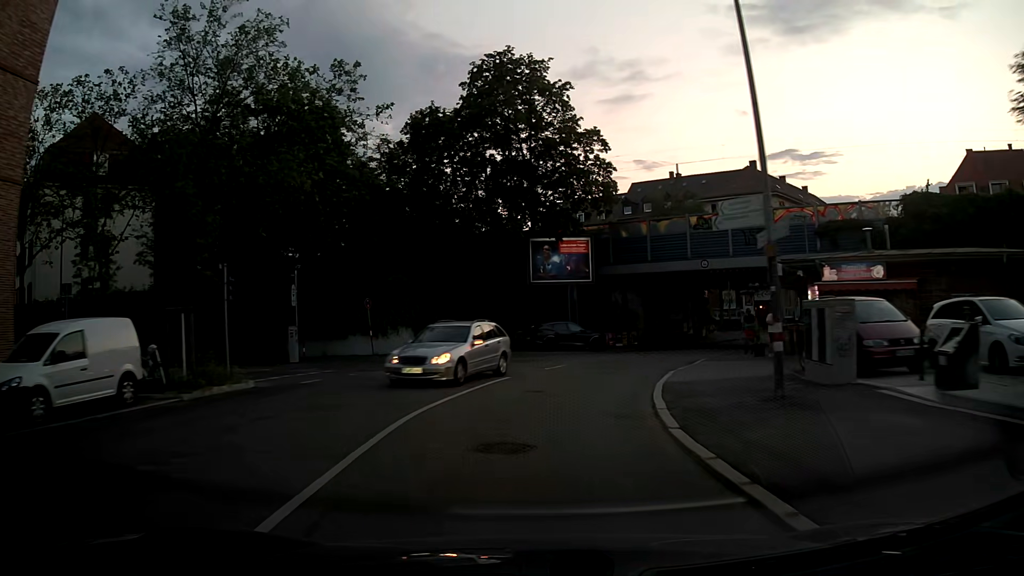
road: tertiary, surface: asphalt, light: Sunrise
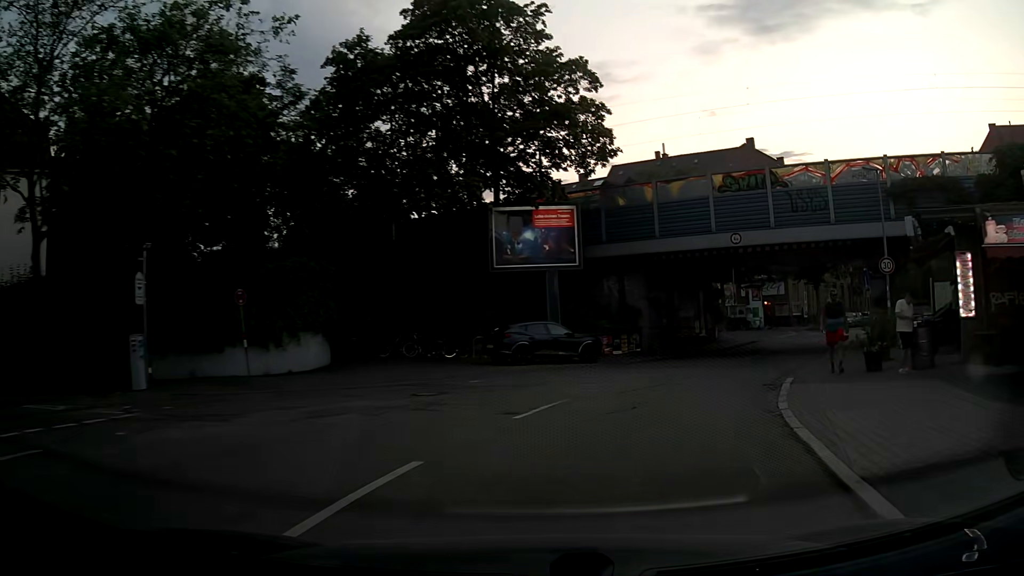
(+0.2, +10.8) m; +3°
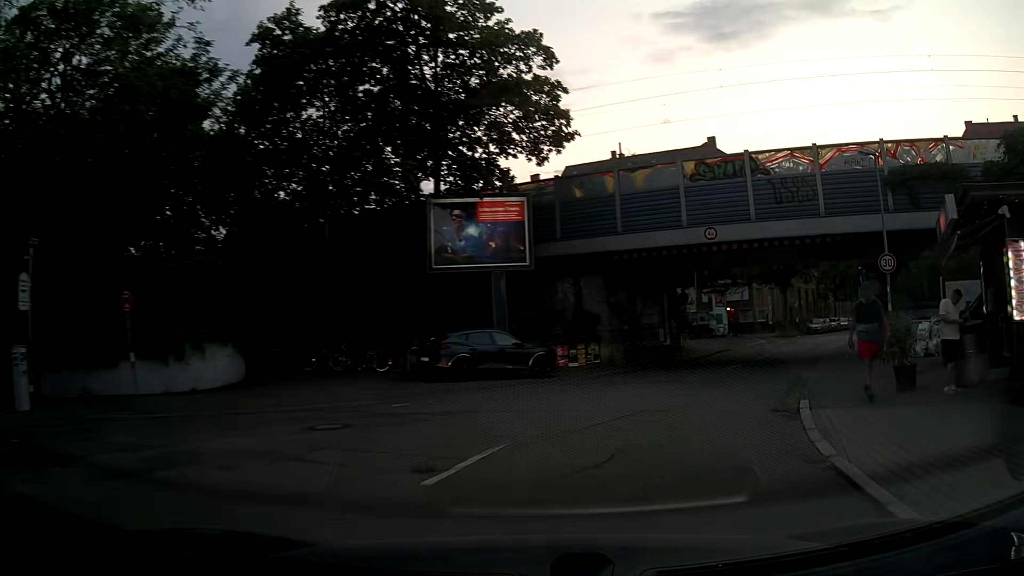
(+0.1, +3.6) m; +3°
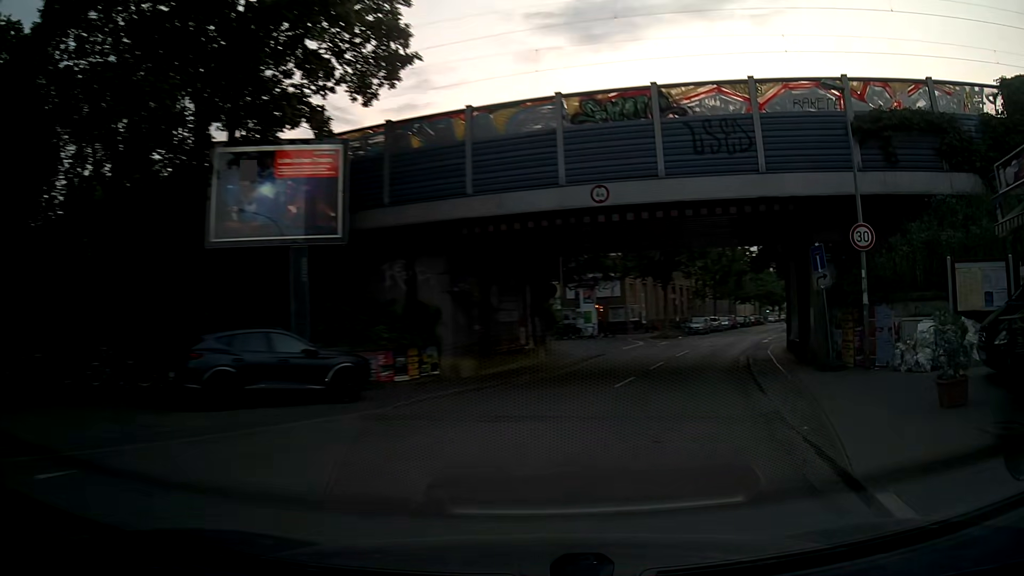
(+0.6, +7.1) m; +11°
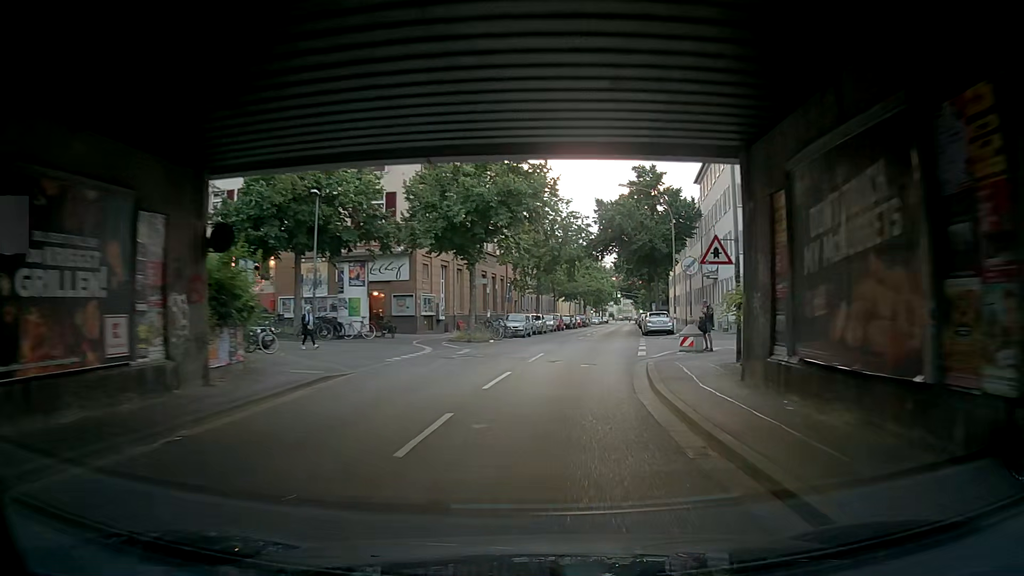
(+2.2, +15.5) m; +14°
